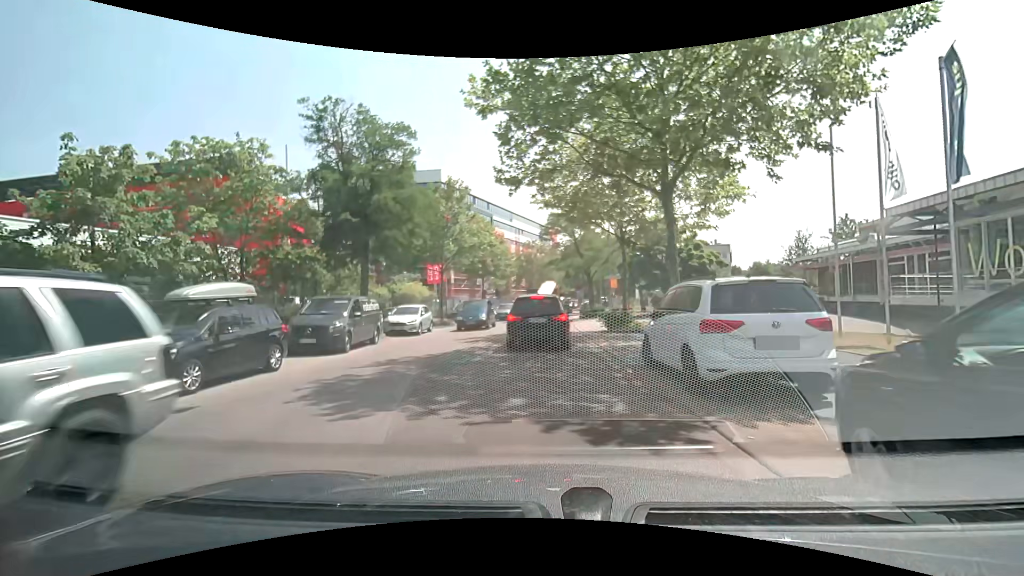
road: unclassified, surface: asphalt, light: Day
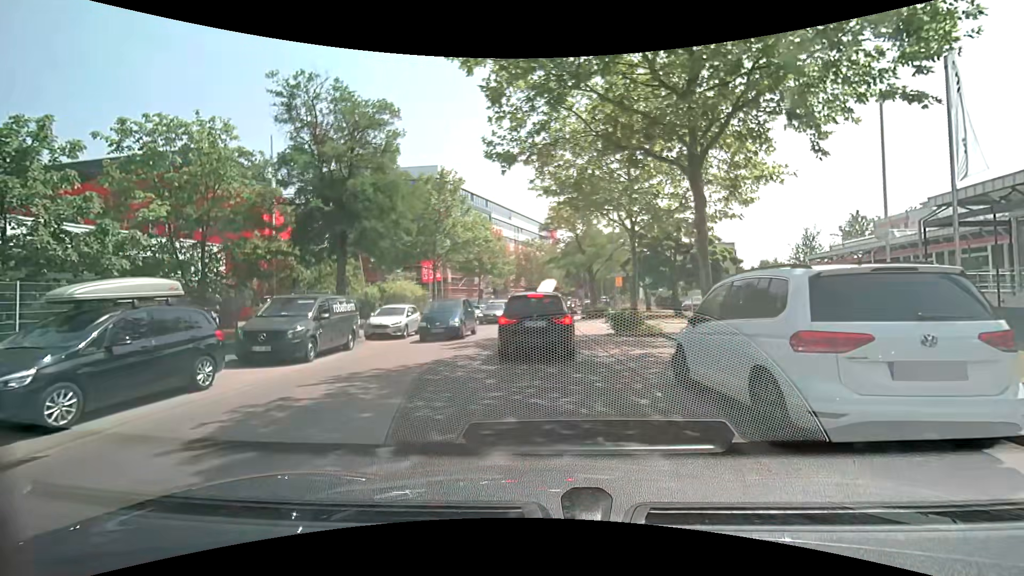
(0.0, +2.4) m; 0°
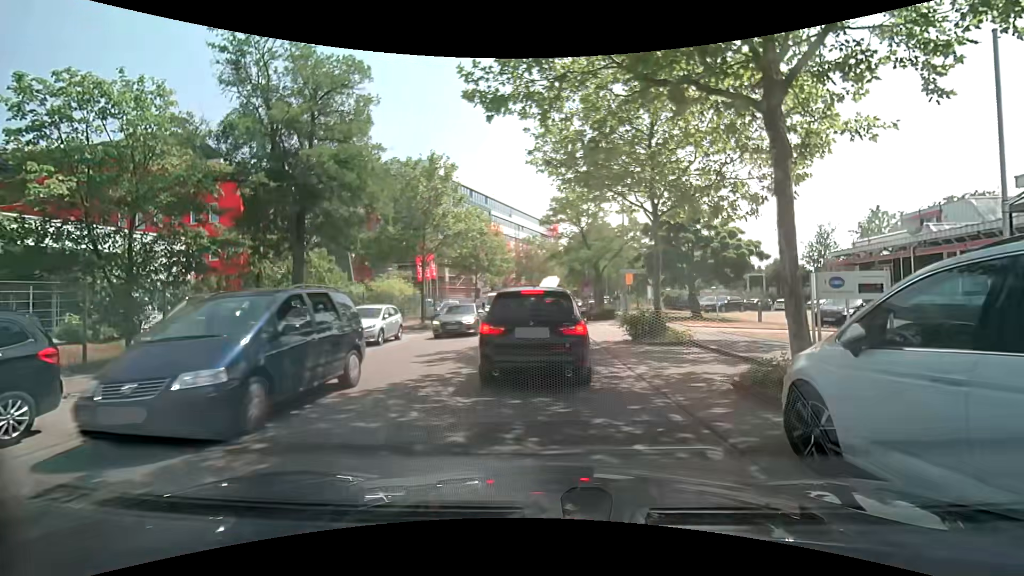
(0.0, +3.3) m; 0°
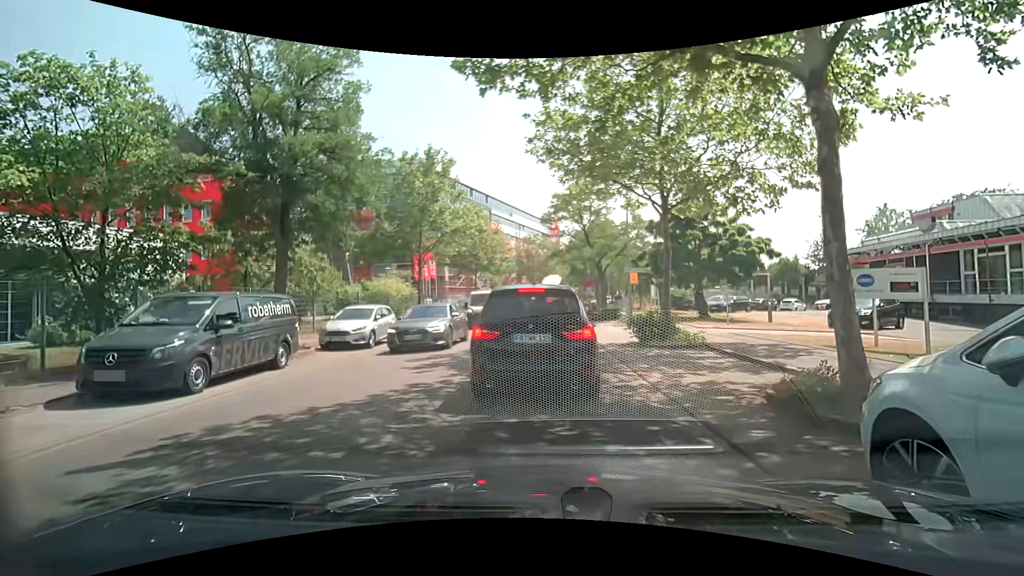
(0.0, +1.0) m; 0°
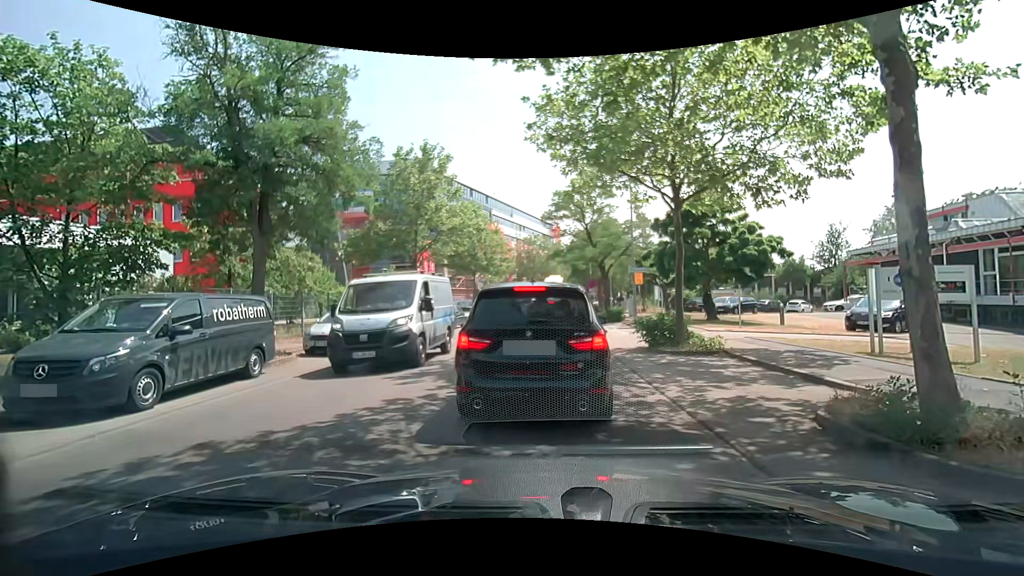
(0.0, +1.1) m; 0°
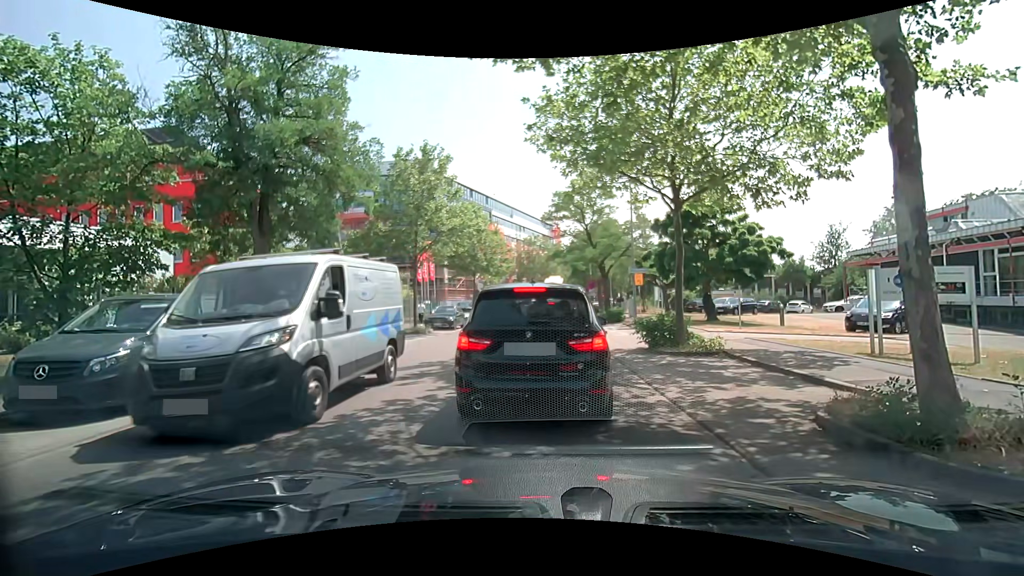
(0.0, 0.0) m; 0°
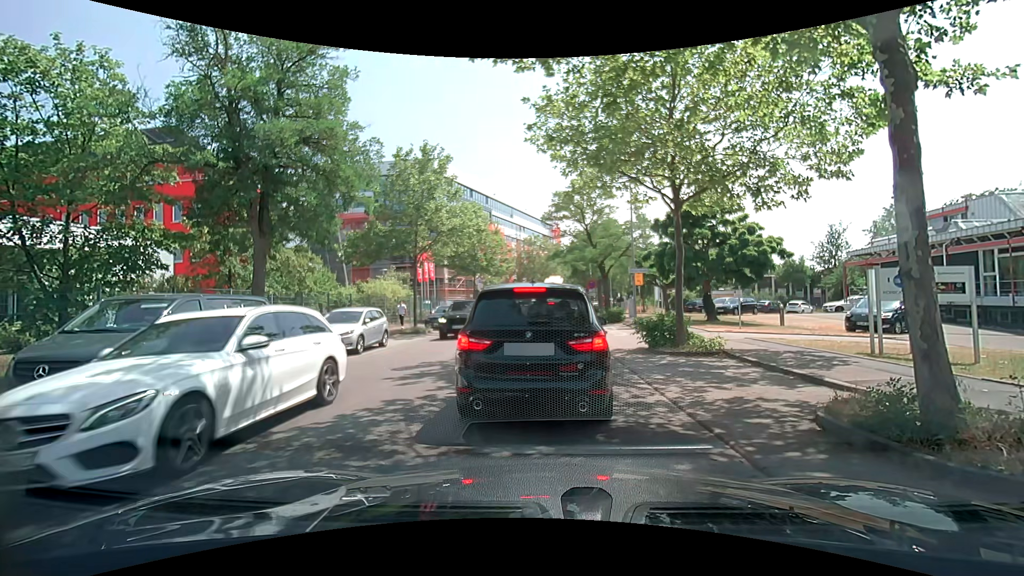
(0.0, 0.0) m; 0°
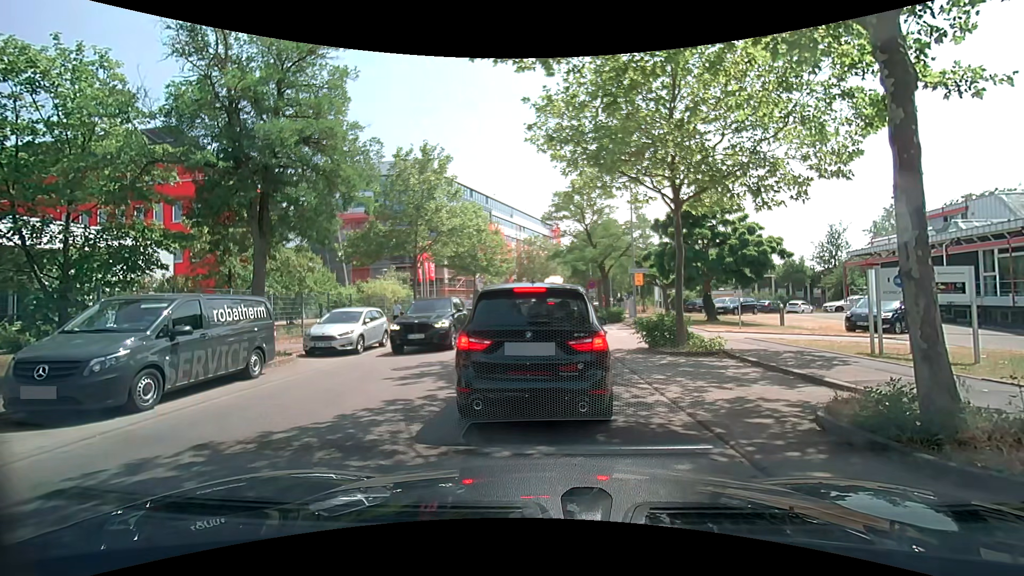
(0.0, 0.0) m; 0°
(0, +10) (0, +20) (0, +30) (0, +40) (+1, +50) (+2, +60) (+3, +70) (+4, +80) (+6, +90) (+8, +99) m
